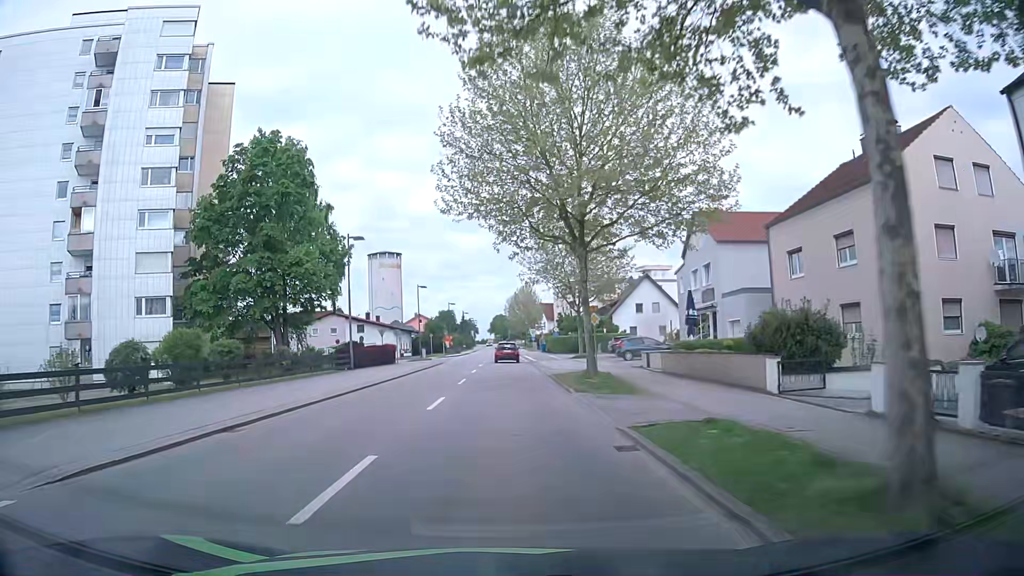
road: primary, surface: asphalt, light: Day
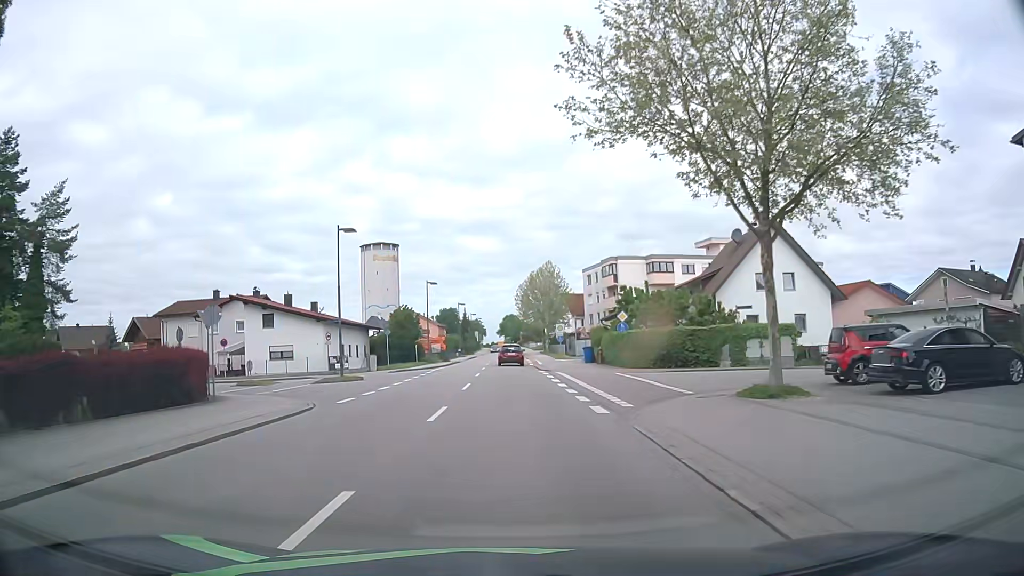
(0.0, +38.1) m; -1°
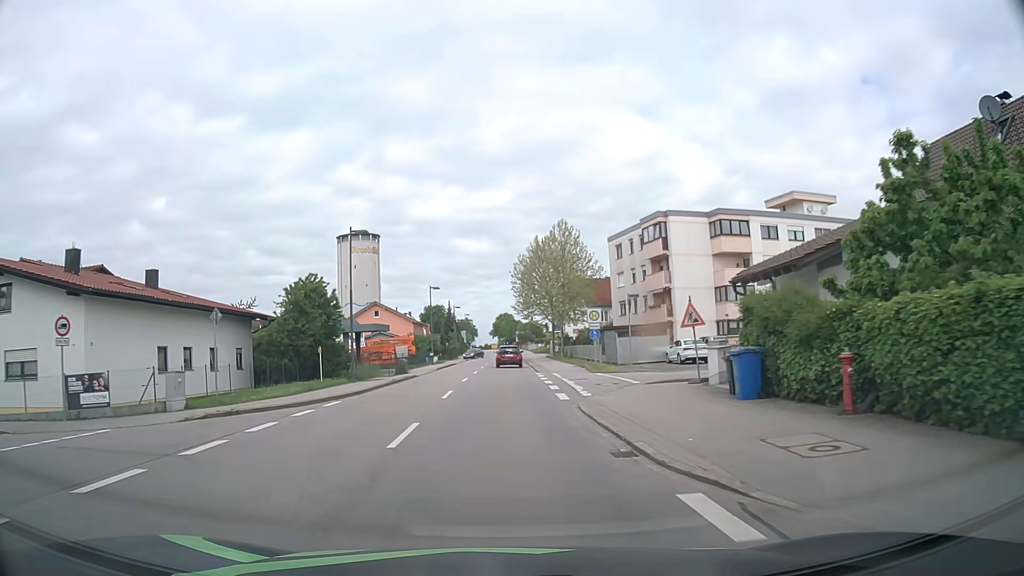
(+0.1, +30.1) m; 0°
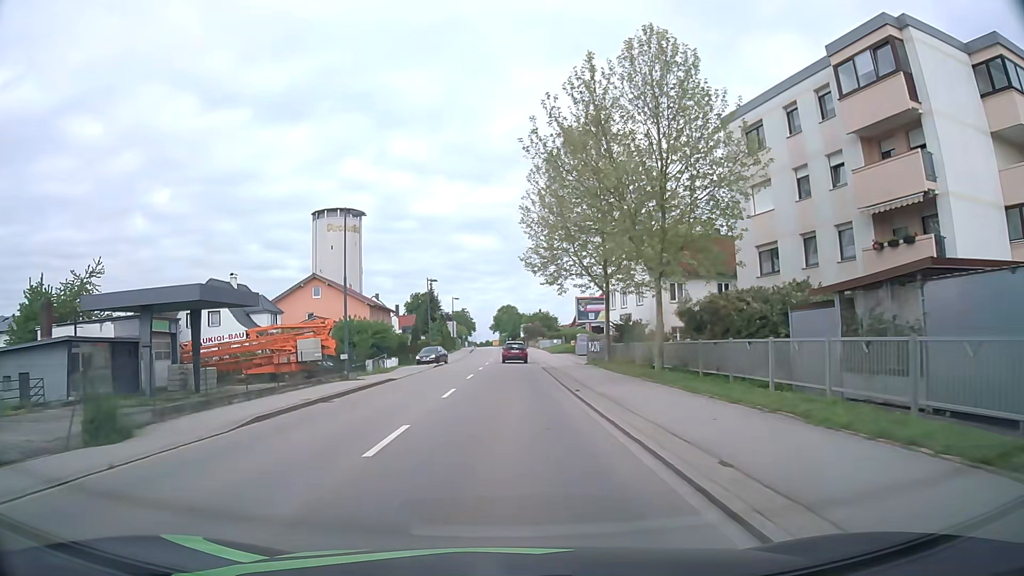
(0.0, +37.3) m; 0°
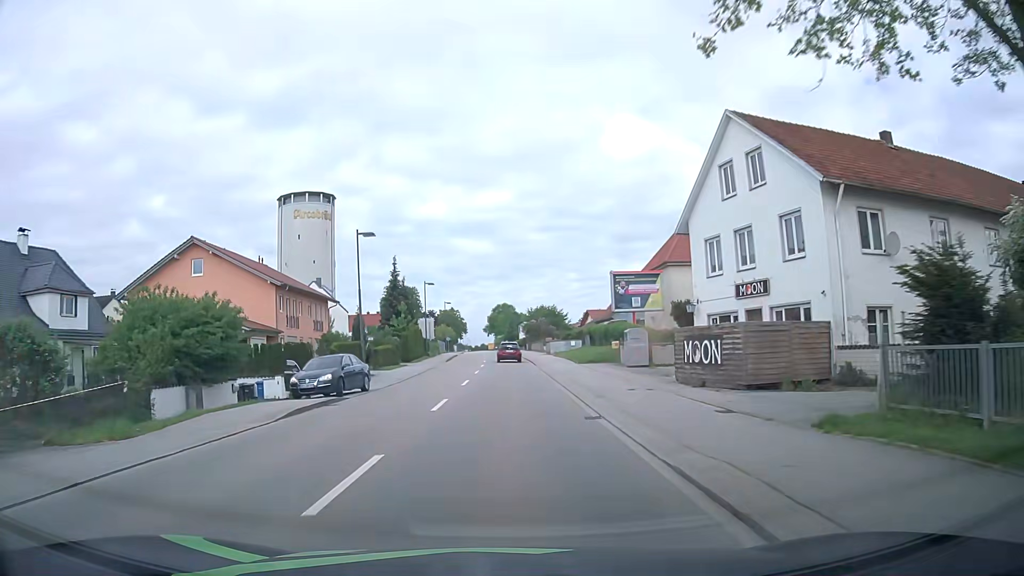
(0.0, +29.8) m; 0°
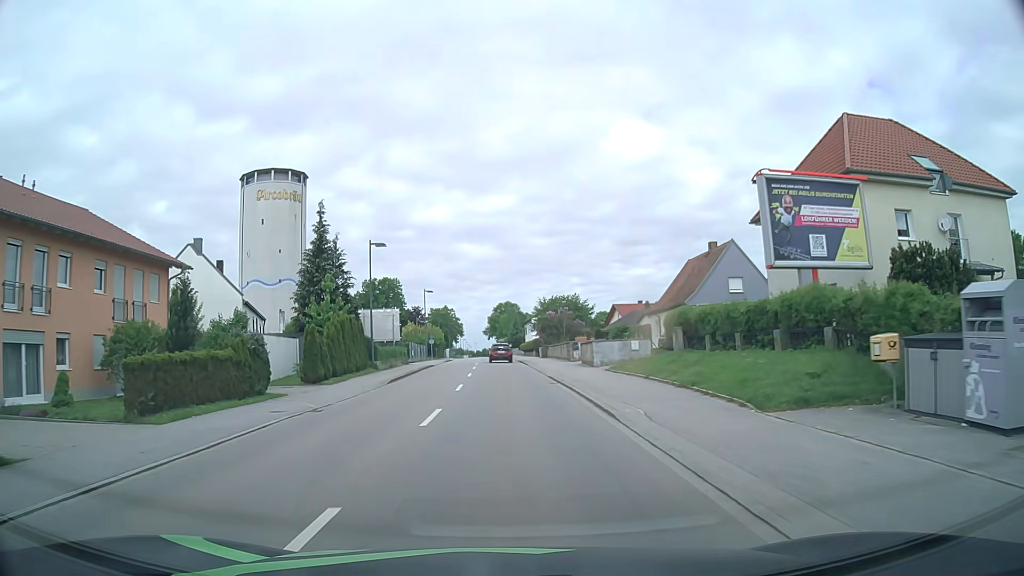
(-0.2, +30.0) m; -1°
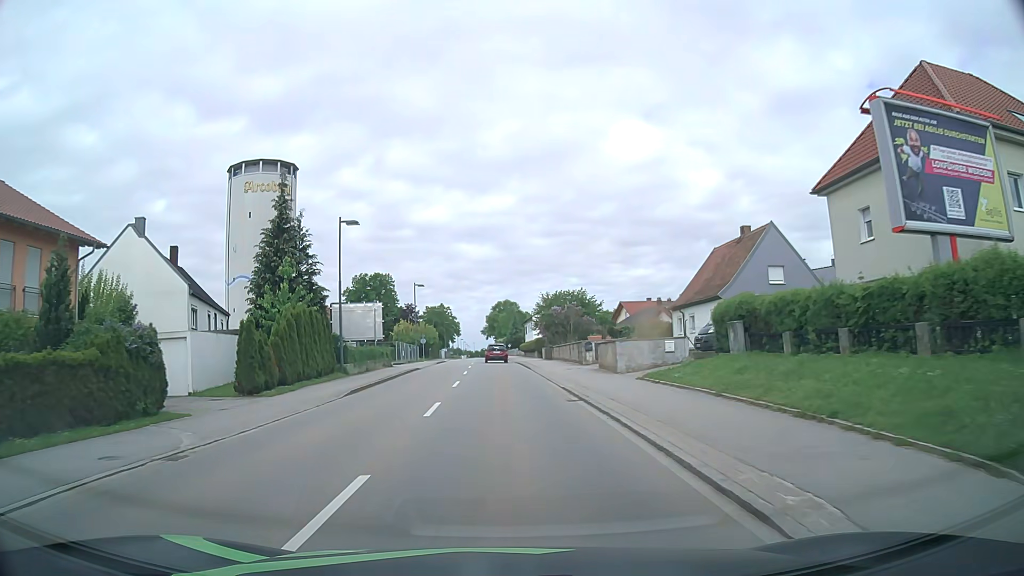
(0.0, +7.5) m; 0°
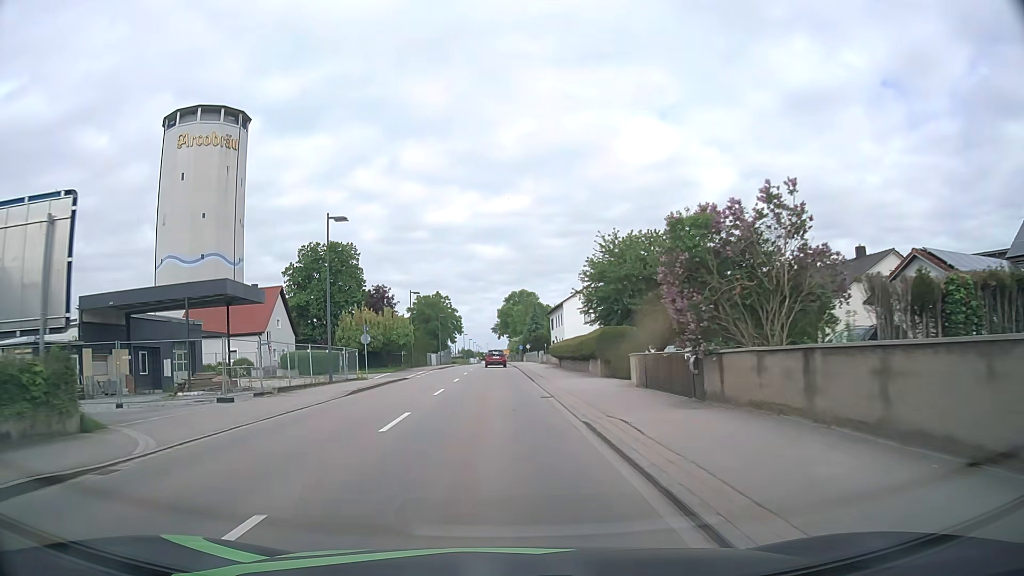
(0.0, +38.0) m; -1°
(0, +10) (0, +20) (0, +30) (-1, +40) (-1, +50) (-1, +60) (-1, +70) (-2, +80) (-2, +90) (-2, +100) m
